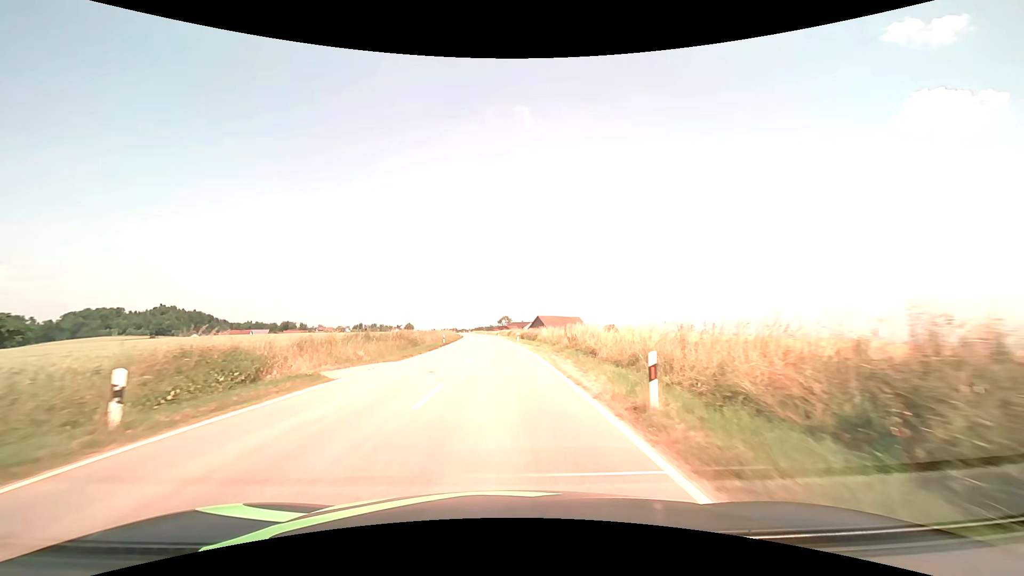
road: tertiary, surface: asphalt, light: Day
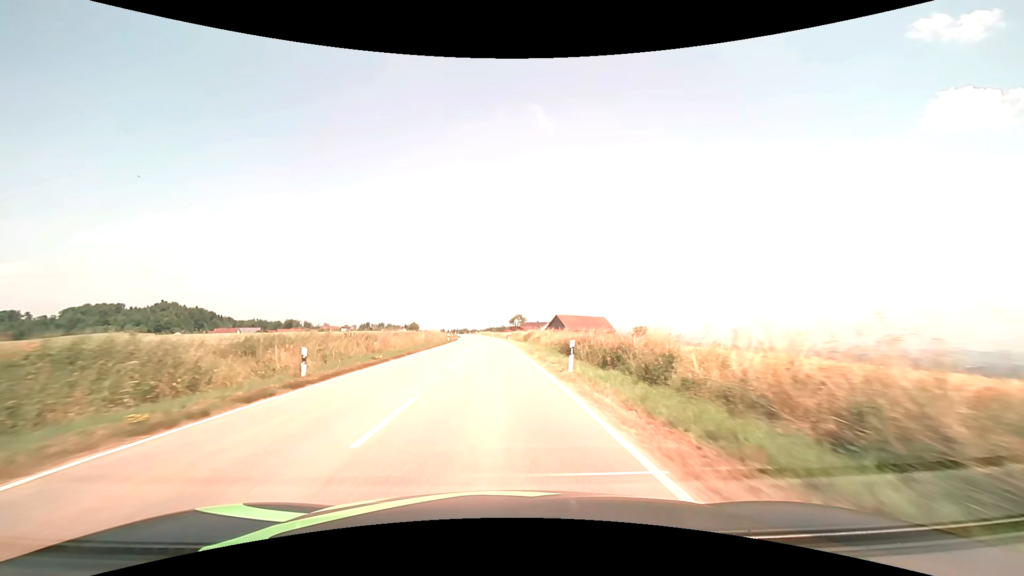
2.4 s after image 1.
(-0.3, +38.9) m; -1°
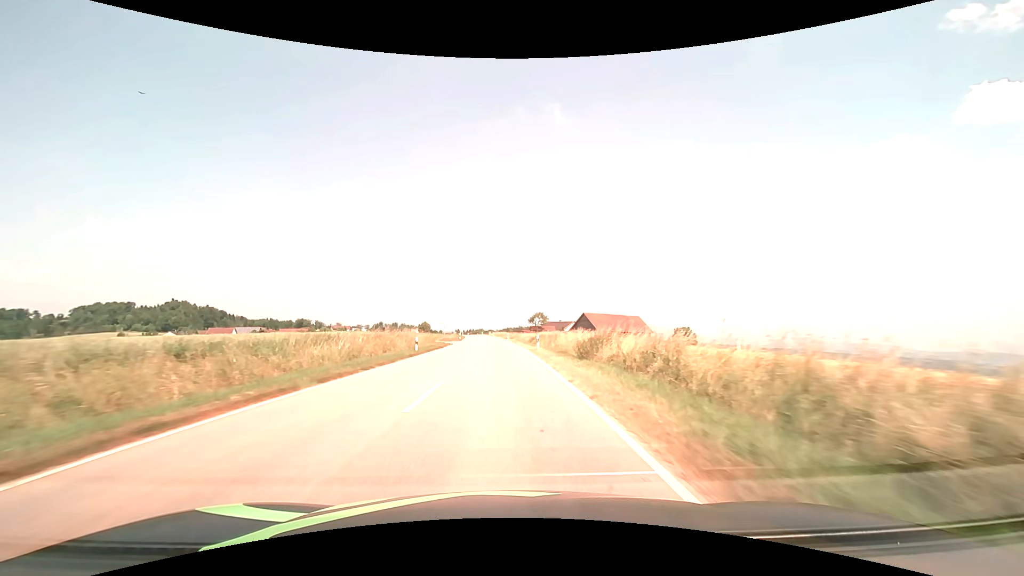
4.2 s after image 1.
(-0.6, +32.6) m; -2°
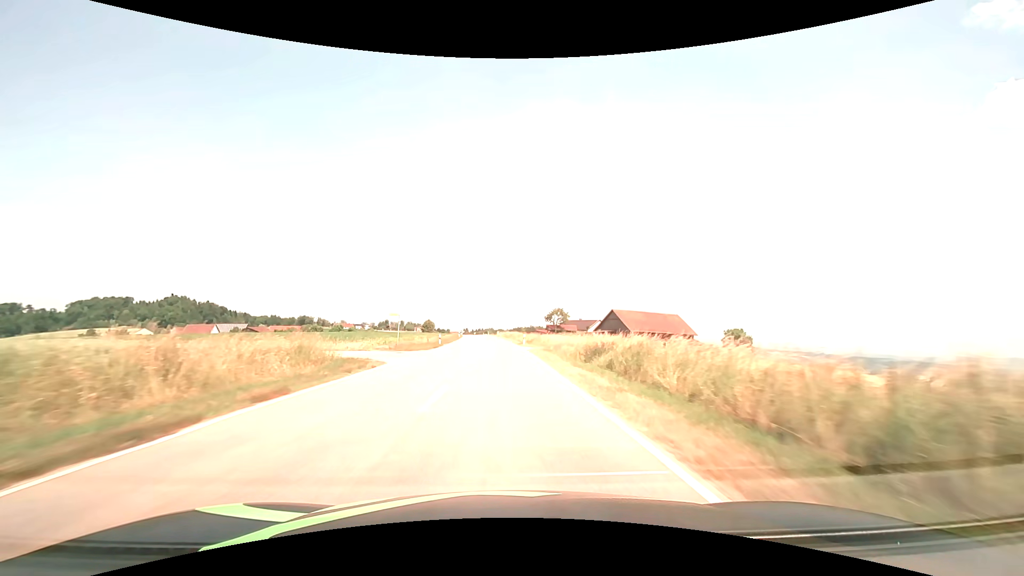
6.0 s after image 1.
(-0.5, +35.3) m; -1°
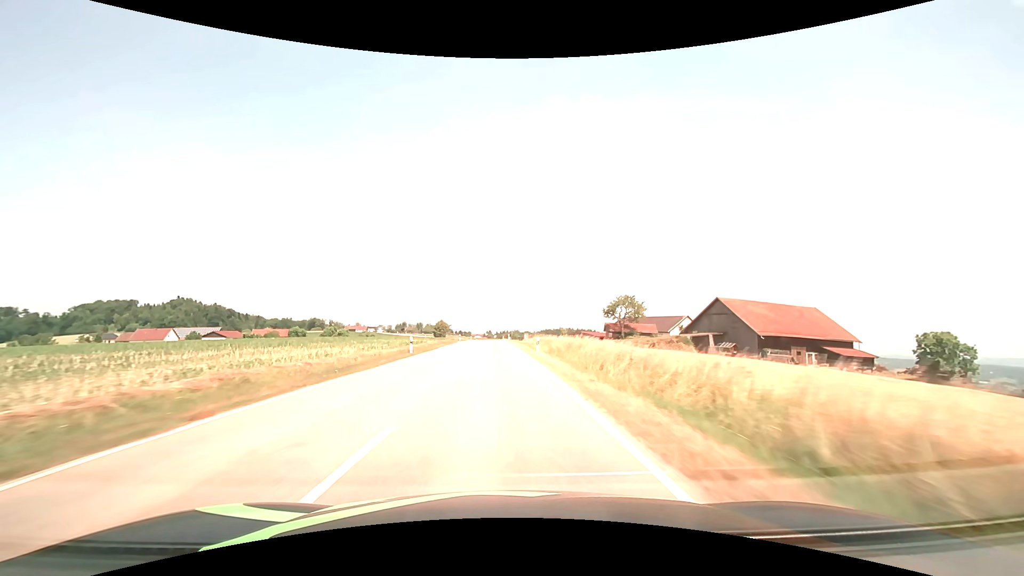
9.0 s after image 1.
(-1.4, +64.4) m; -3°
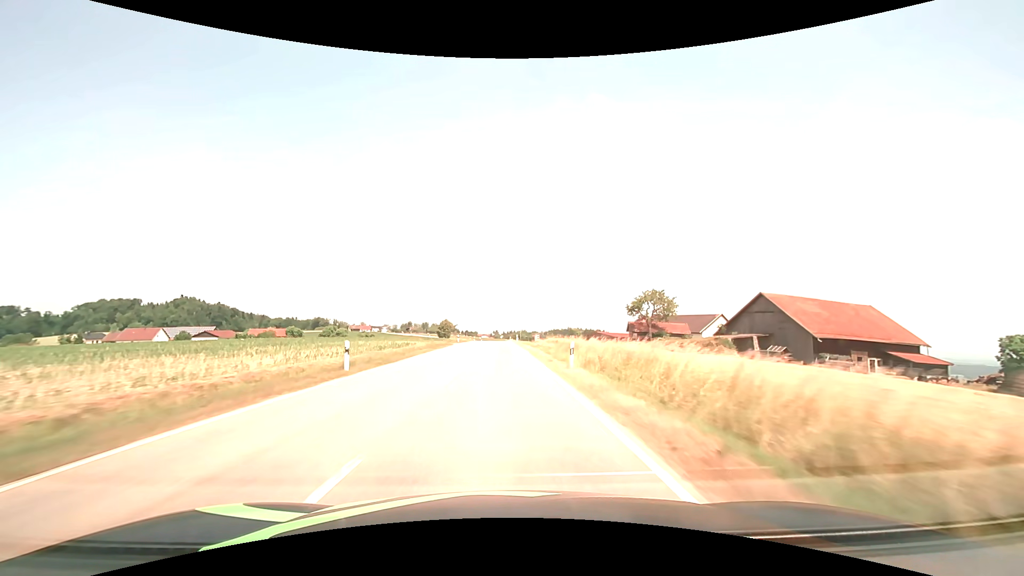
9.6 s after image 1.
(-0.1, +13.7) m; -1°
(0, +10) (0, +20) (0, +30) (0, +40) (-1, +50) (-1, +60) (-1, +70) (-1, +80) (-1, +90) (-1, +100) m
